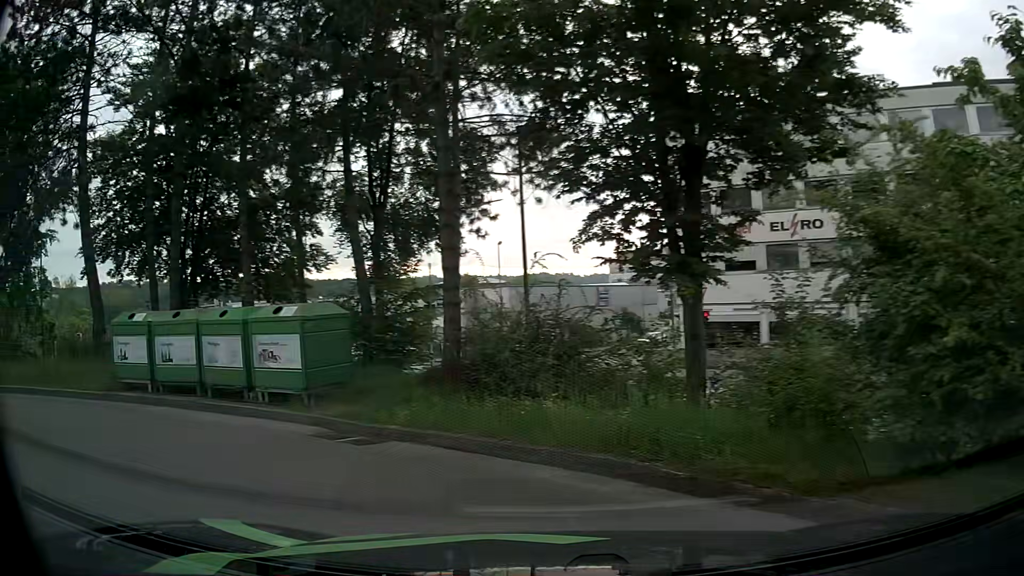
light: Day
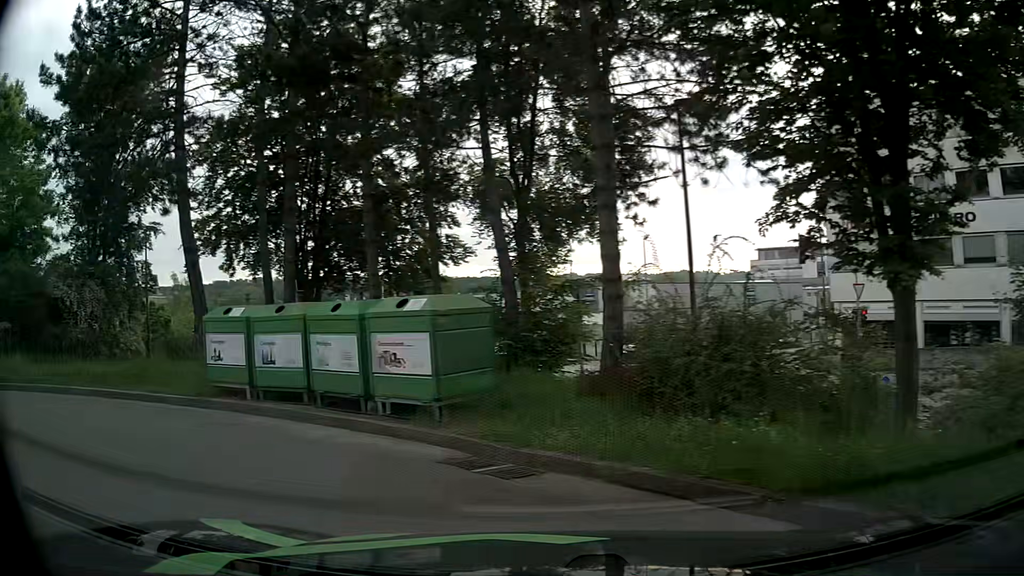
(-0.2, +1.9) m; -11°
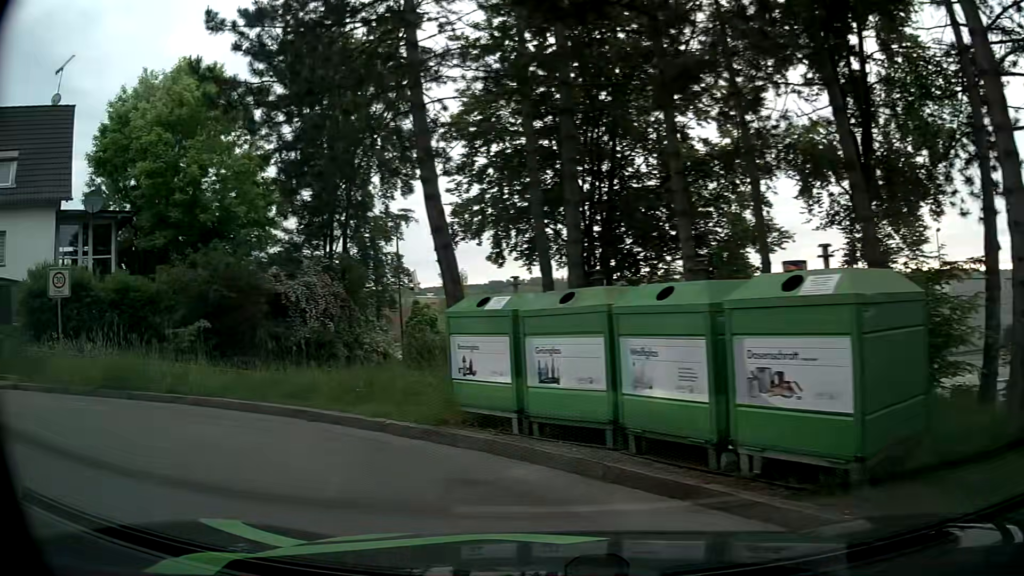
(-0.8, +3.7) m; -25°
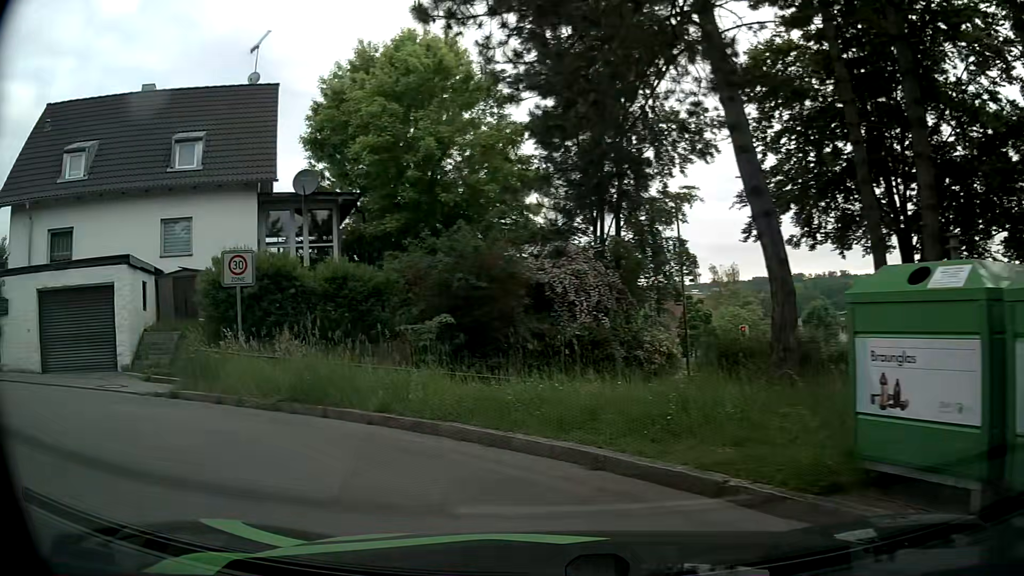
(-0.7, +3.4) m; -23°
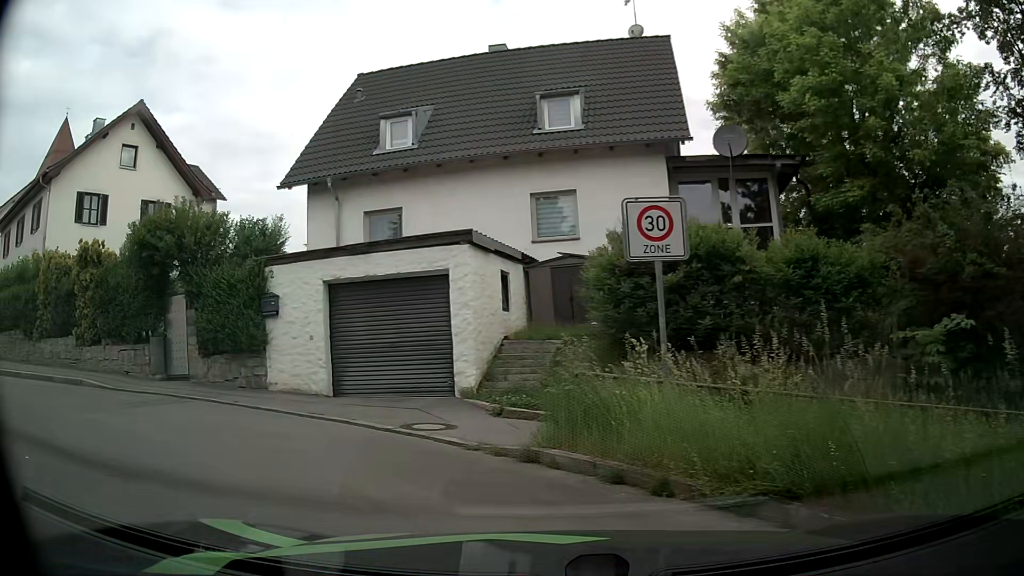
(-1.6, +5.5) m; -33°
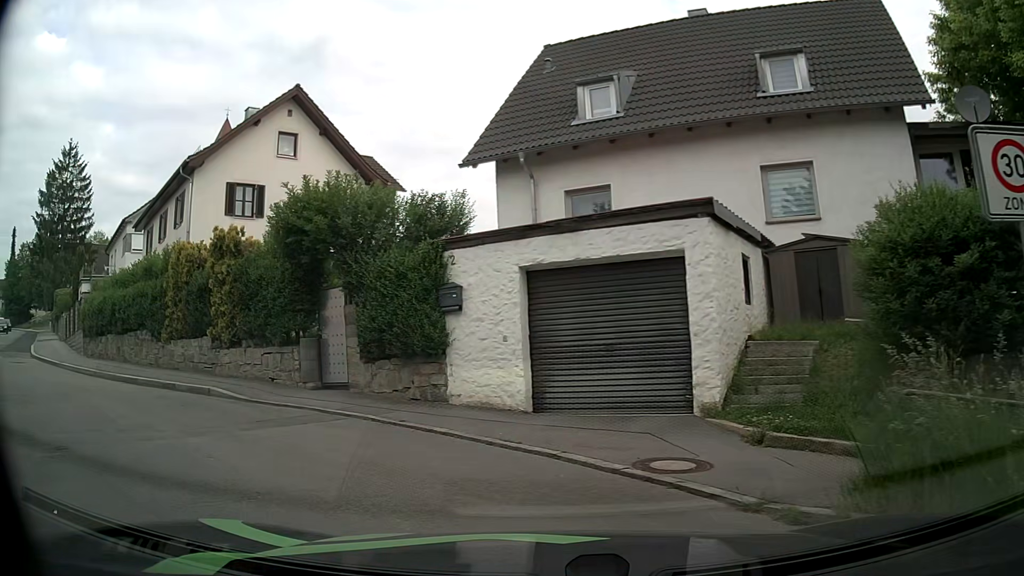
(-0.4, +2.7) m; -17°
